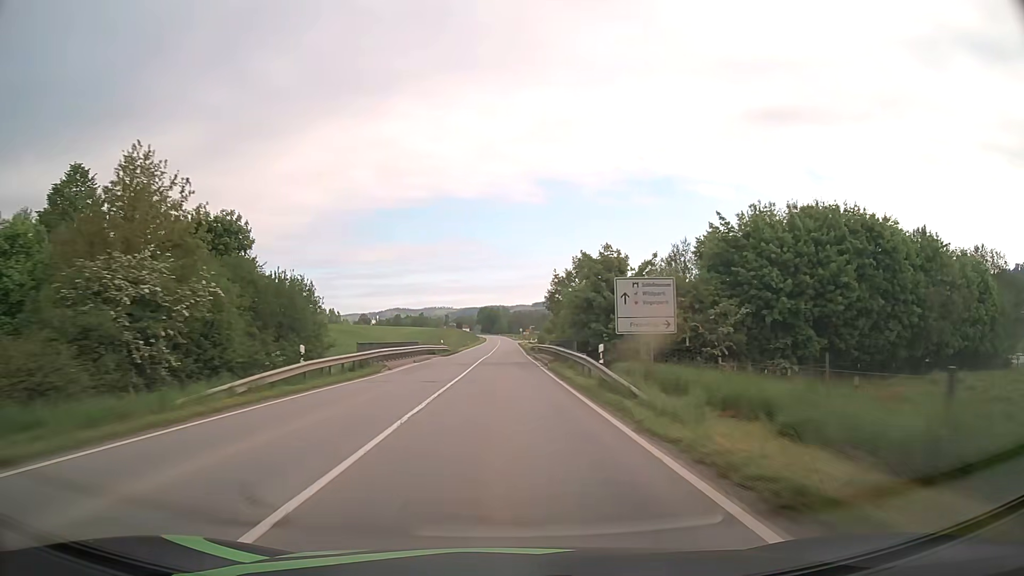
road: secondary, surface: asphalt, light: Day
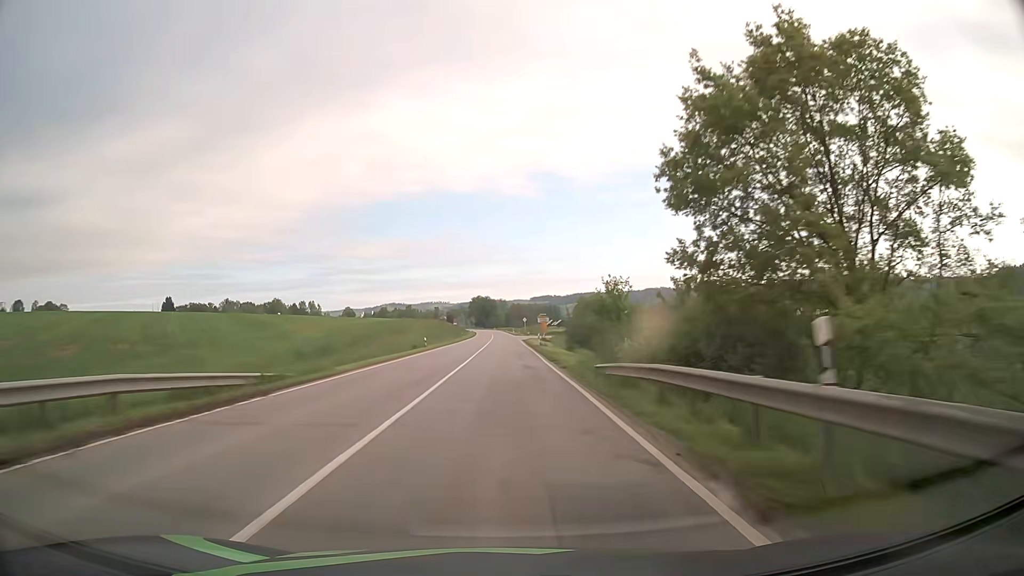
(+0.1, +59.1) m; 0°
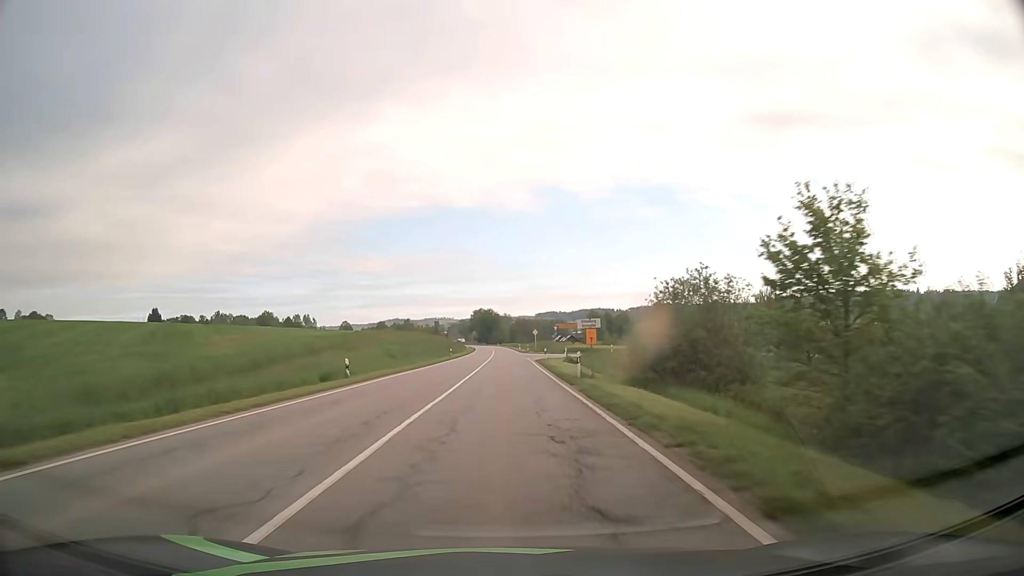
(0.0, +29.0) m; -1°
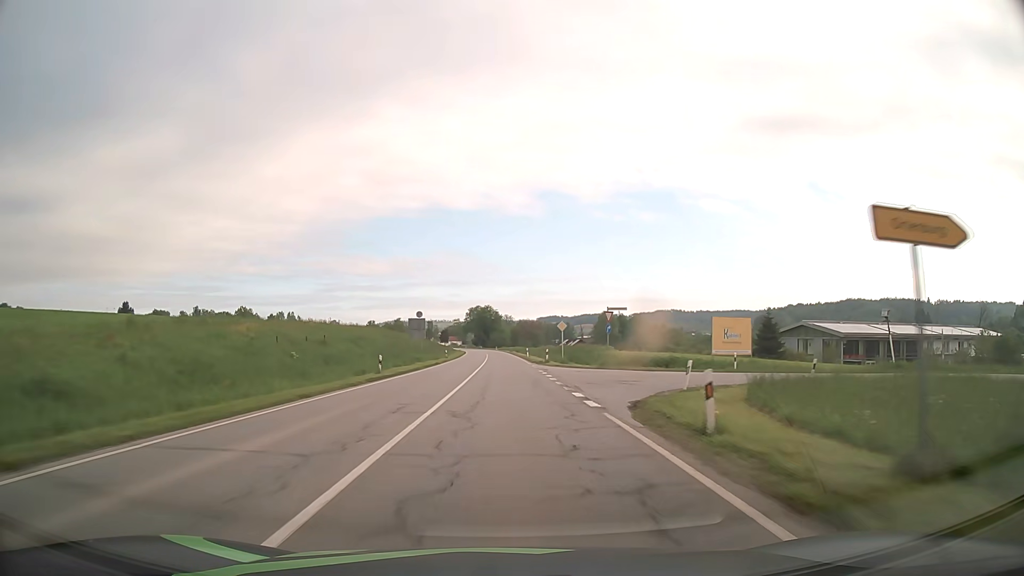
(+0.2, +43.9) m; 0°
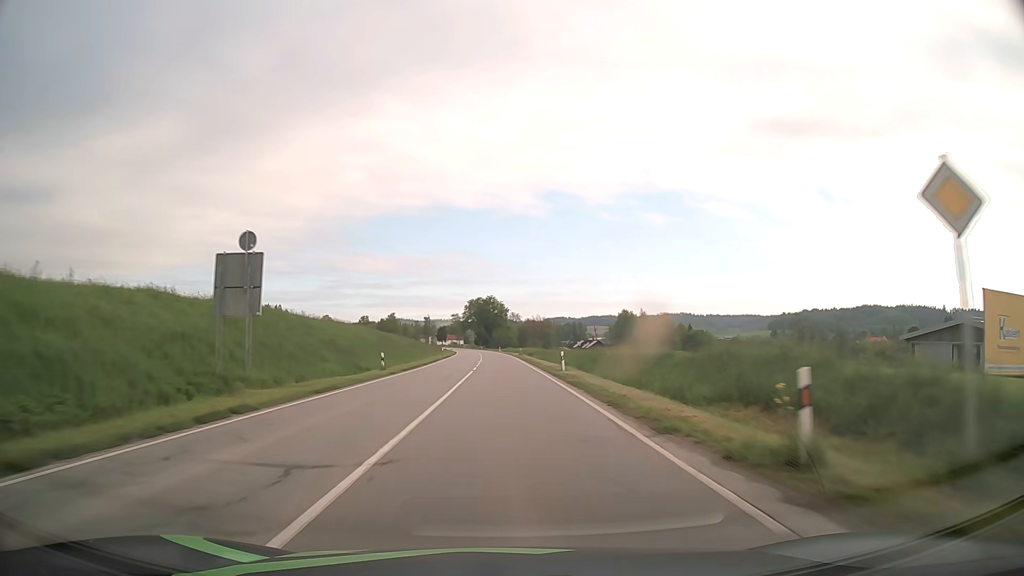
(-0.2, +44.2) m; -1°
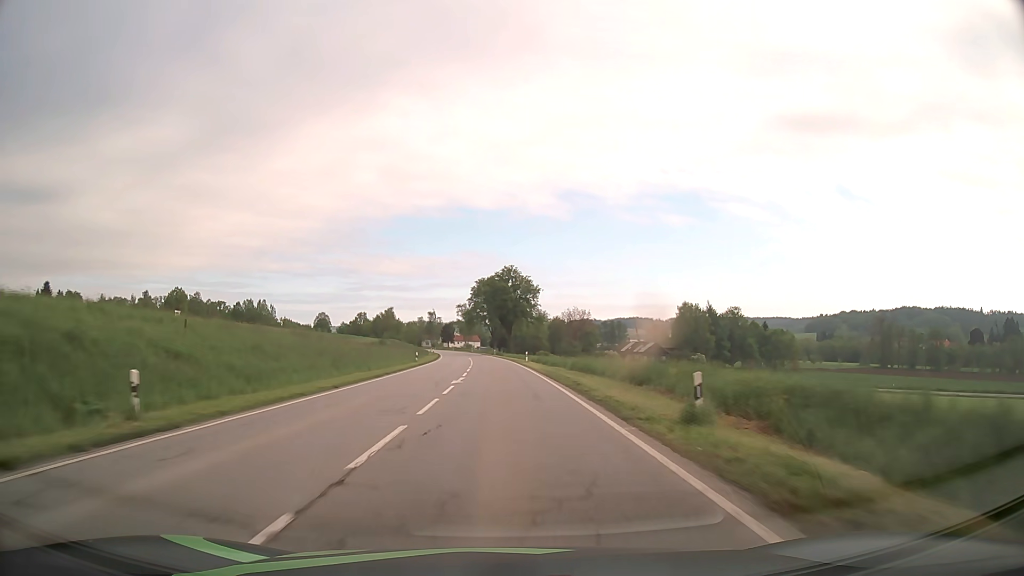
(-0.9, +74.0) m; -2°
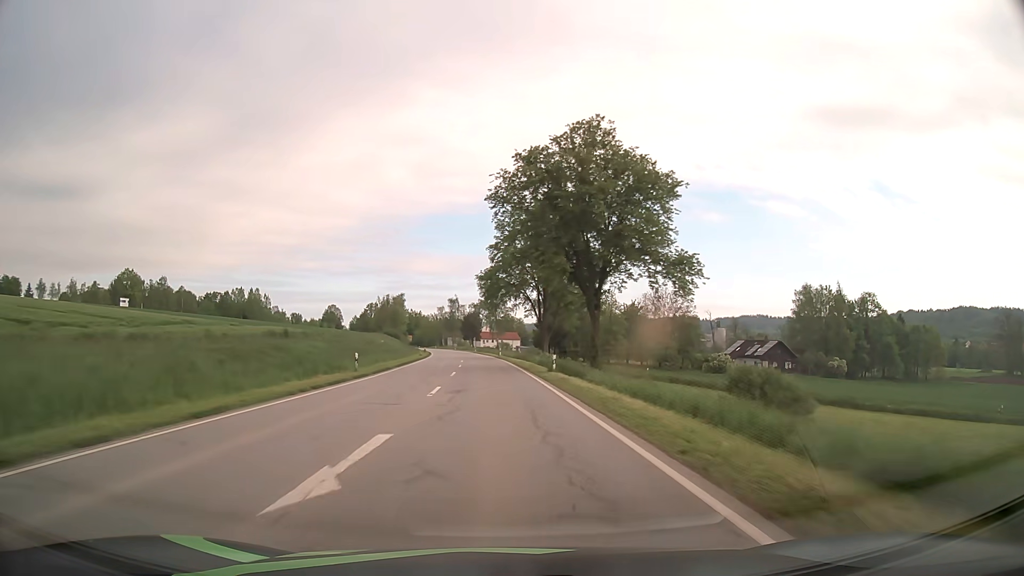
(-2.1, +74.1) m; -3°
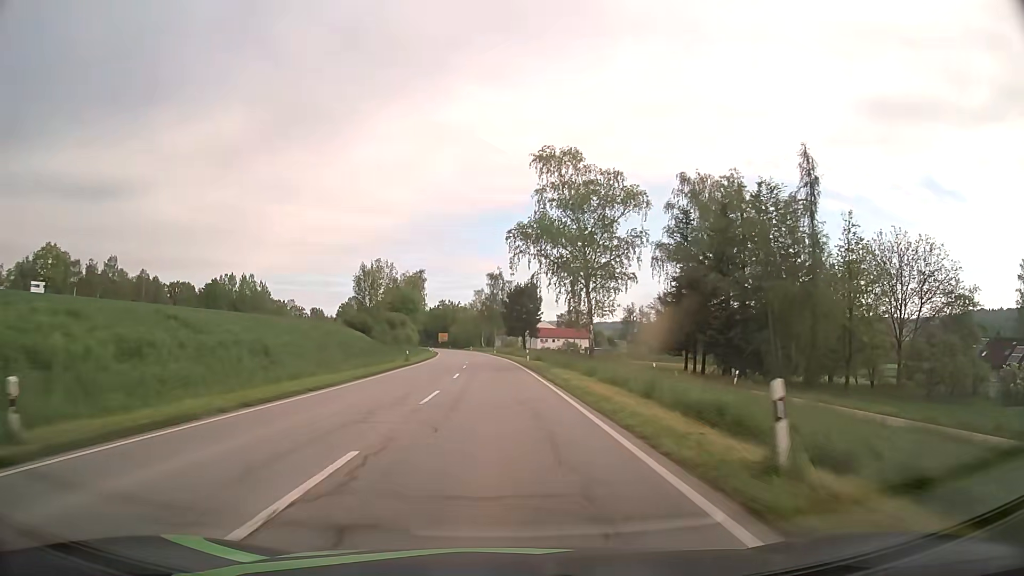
(-3.1, +74.1) m; -5°
(0, +10) (0, +20) (0, +30) (-1, +40) (-1, +50) (-2, +60) (-2, +70) (-3, +80) (-4, +90) (-4, +100) m
